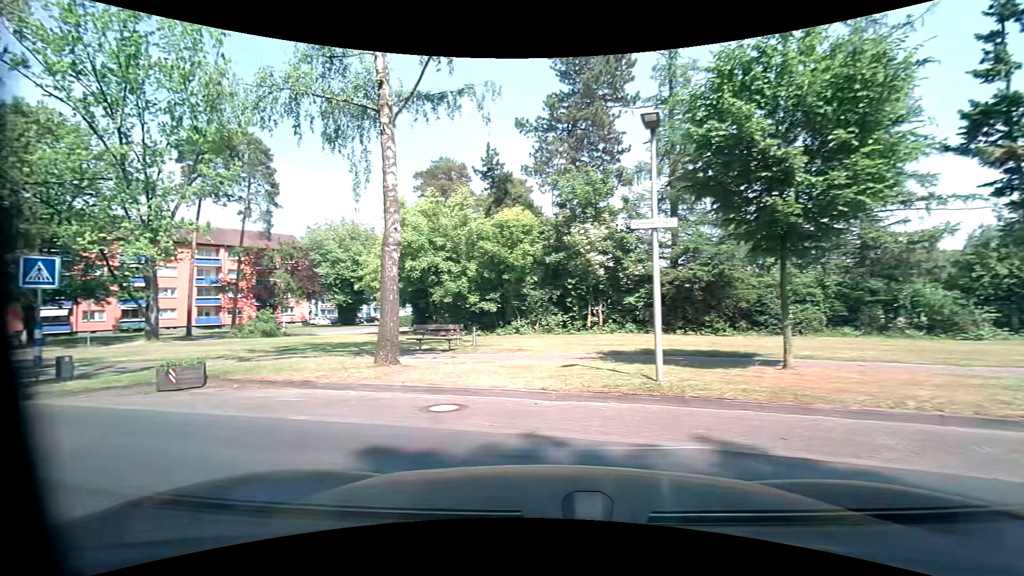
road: residential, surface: asphalt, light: Day
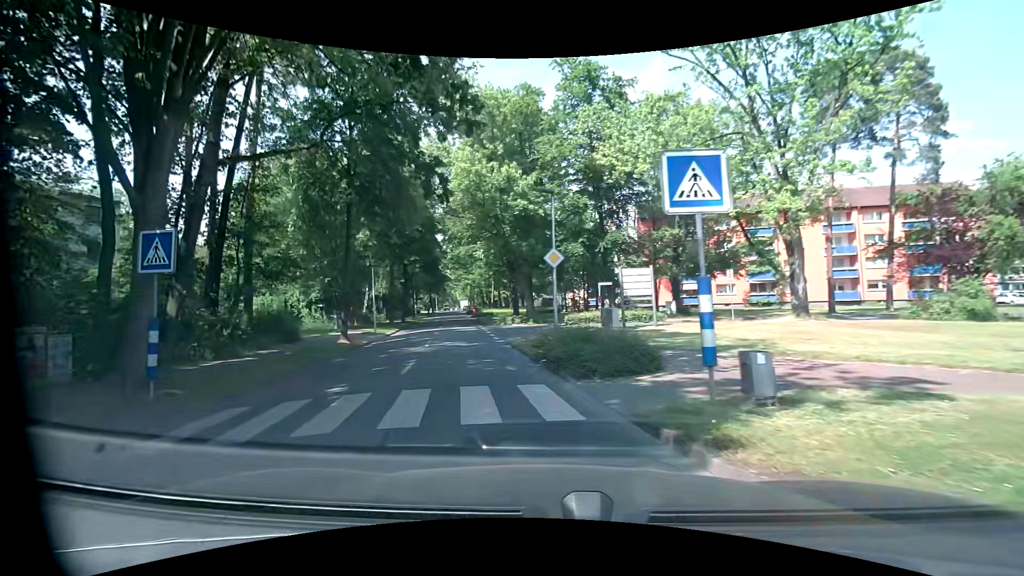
(-6.5, +8.2) m; -62°
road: unclassified
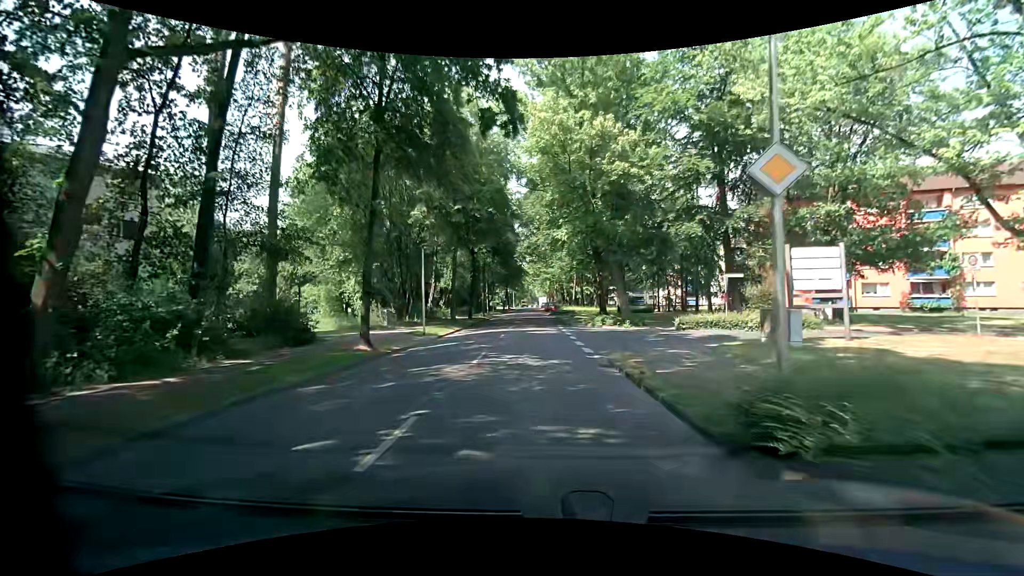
(-1.1, +8.6) m; -11°
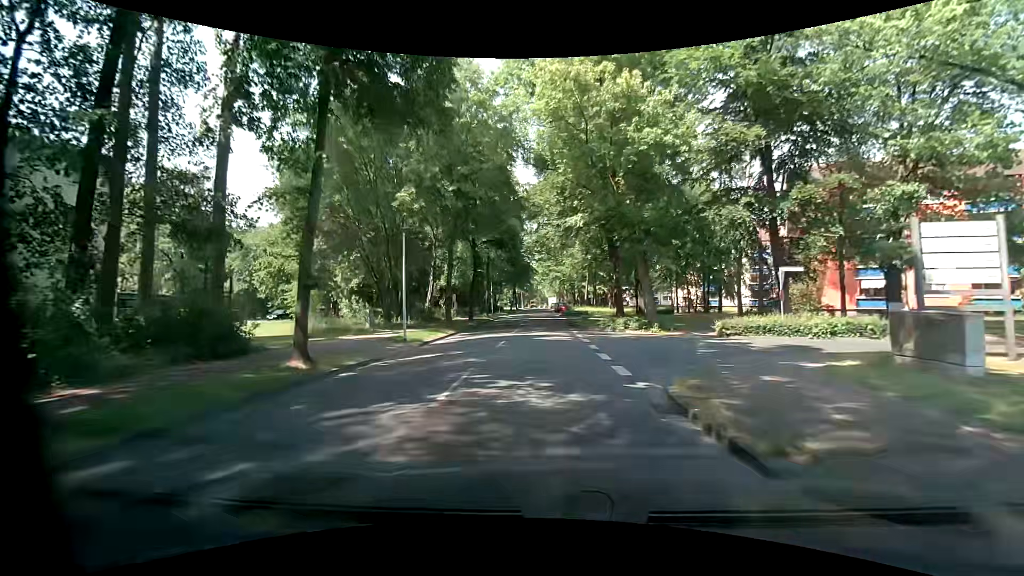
(0.0, +5.2) m; 0°
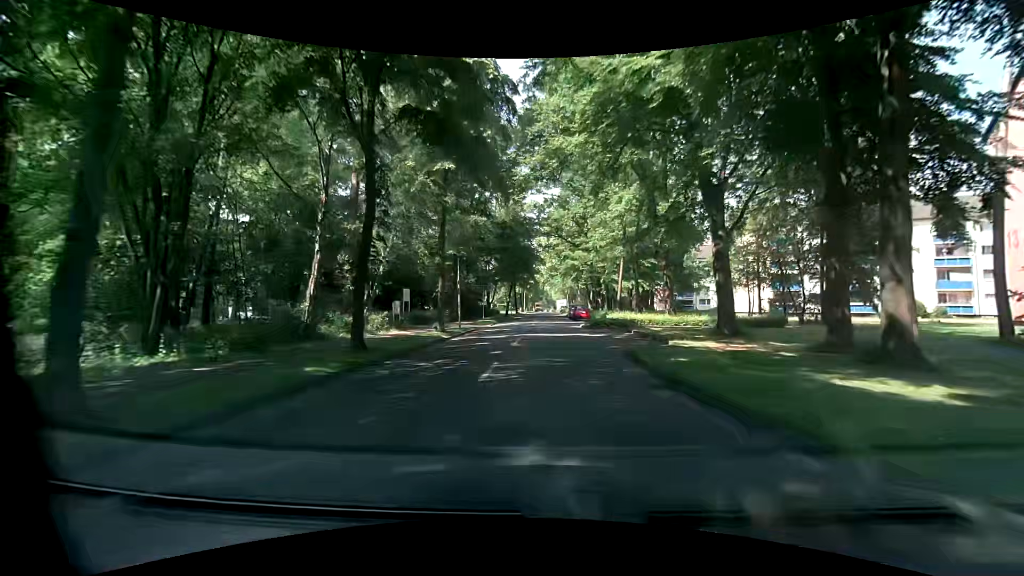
(-0.5, +25.9) m; -2°
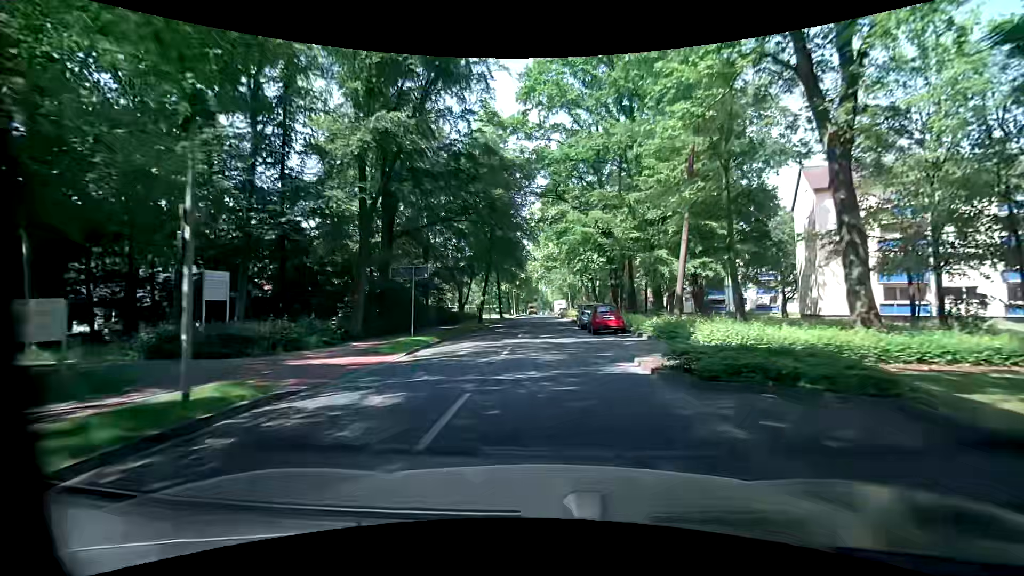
(+0.2, +22.5) m; +1°
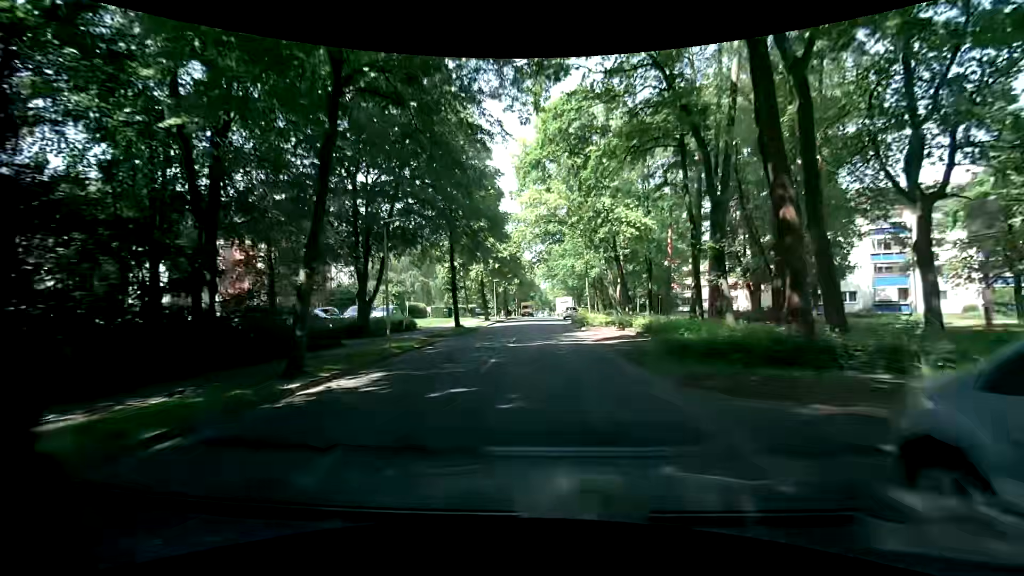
(+0.1, +30.7) m; +2°
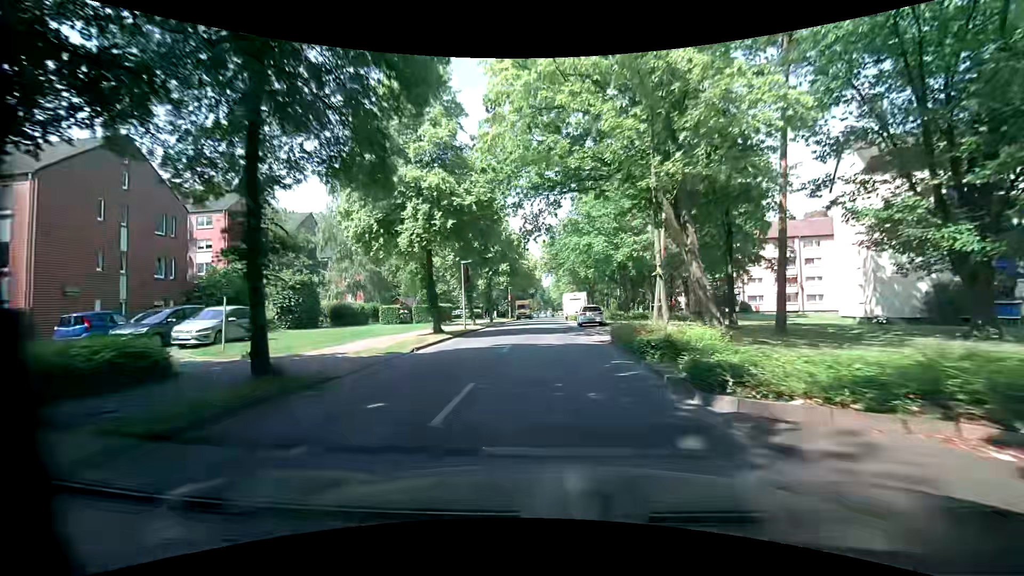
(-0.7, +22.7) m; -2°
(0, +10) (0, +20) (0, +30) (0, +40) (0, +50) (0, +60) (0, +70) (+1, +80) (+1, +90) (+1, +100) m
